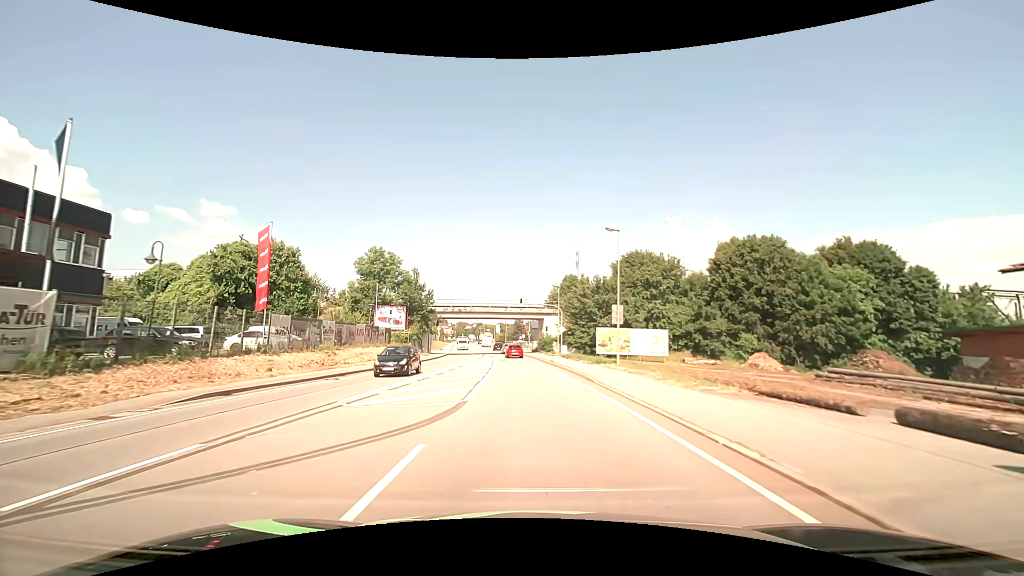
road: primary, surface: asphalt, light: Day
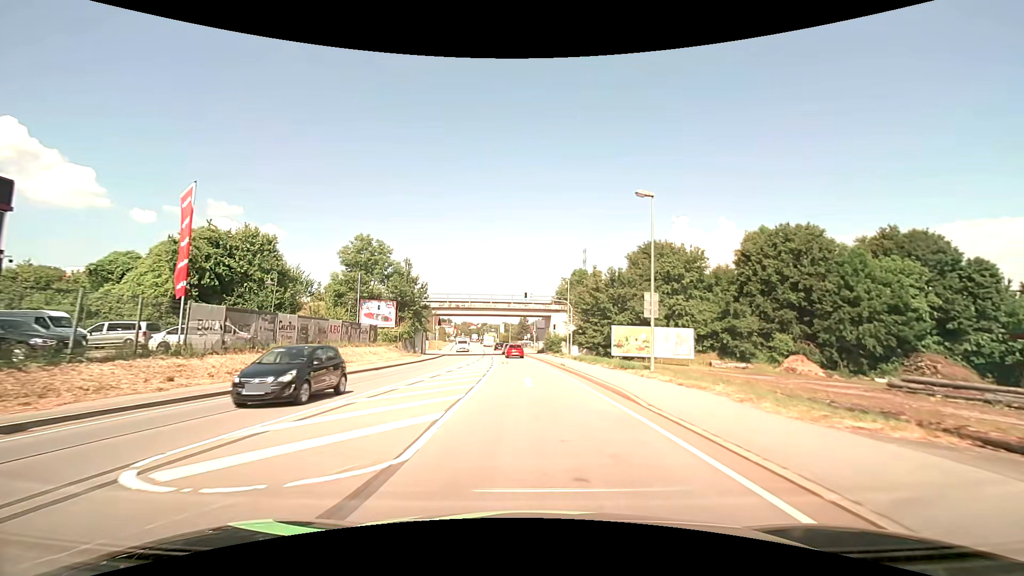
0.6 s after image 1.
(-0.1, +6.7) m; -1°
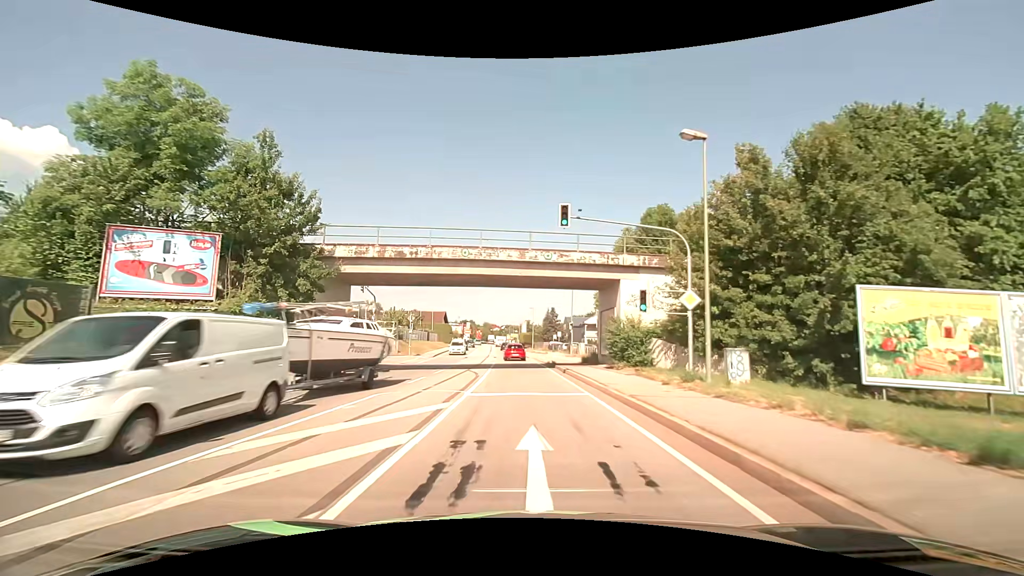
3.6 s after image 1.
(-0.8, +33.6) m; -3°
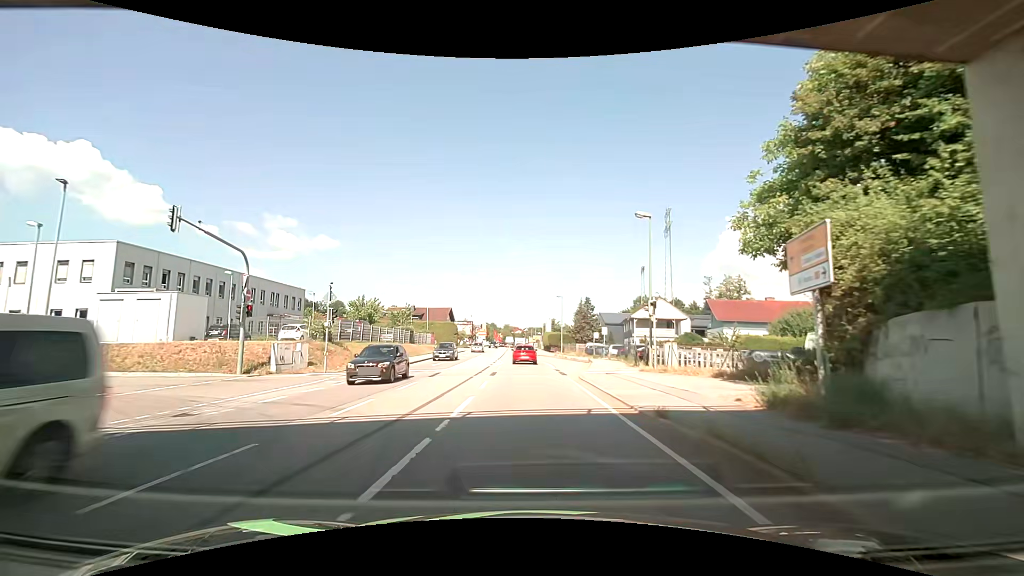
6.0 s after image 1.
(-0.6, +25.9) m; -2°
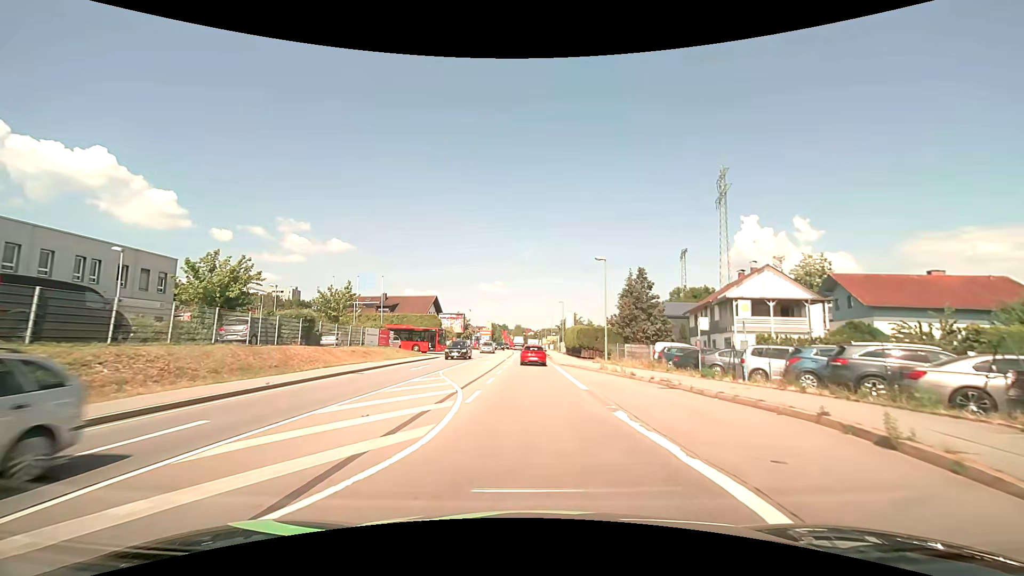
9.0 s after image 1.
(-0.7, +29.6) m; -2°
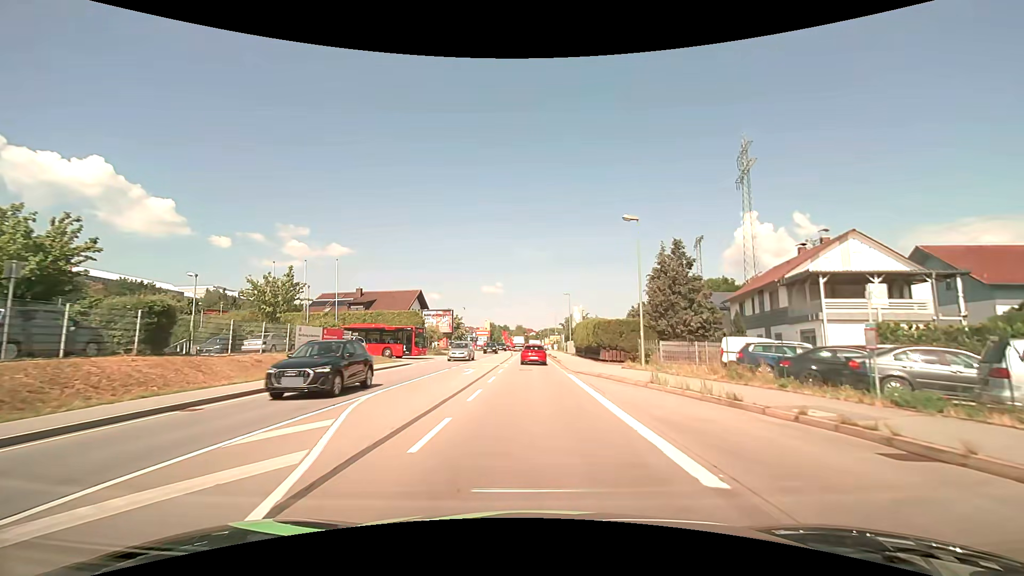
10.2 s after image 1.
(0.0, +11.6) m; 0°
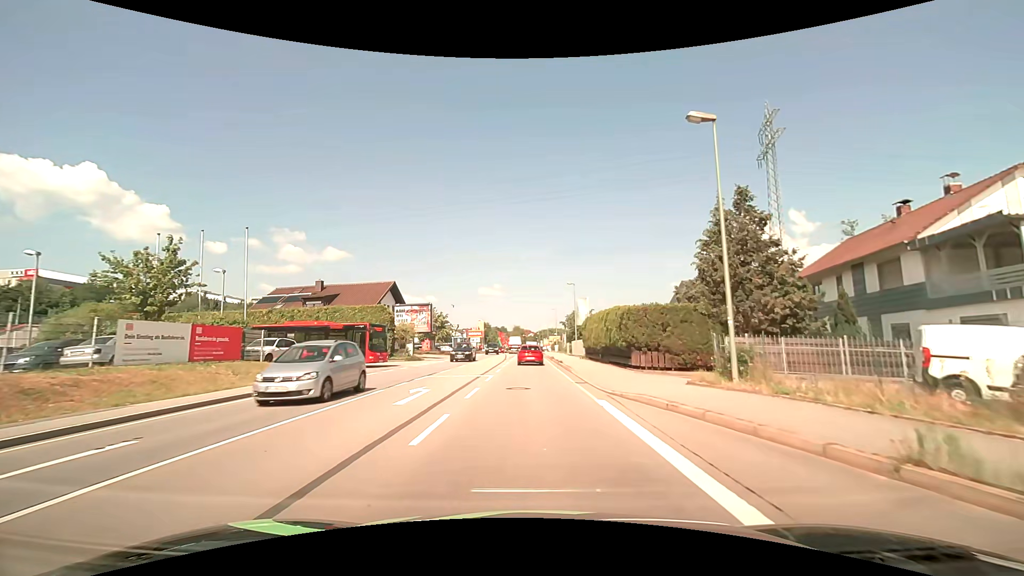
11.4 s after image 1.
(0.0, +11.5) m; 0°
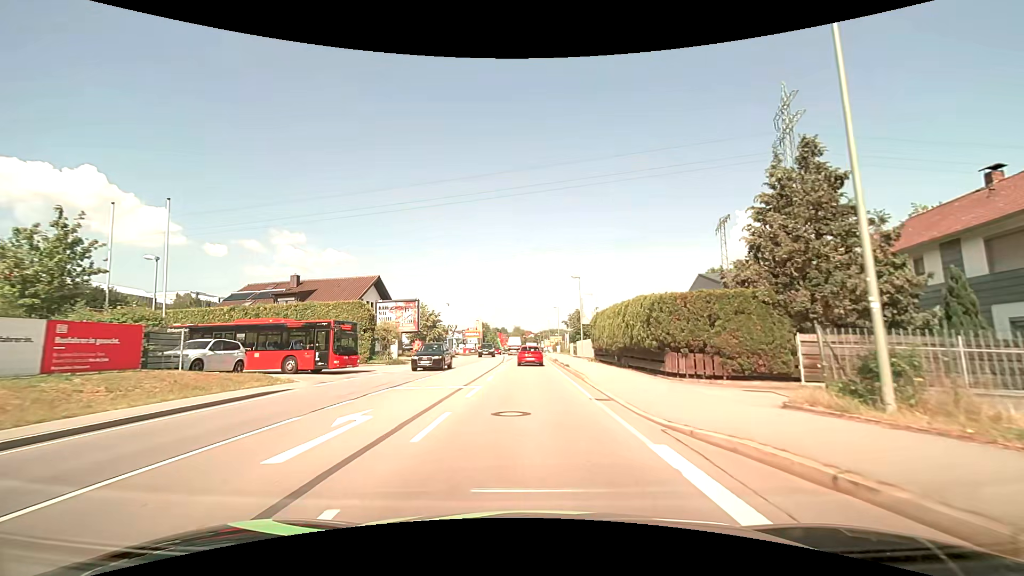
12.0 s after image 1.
(0.0, +5.7) m; 0°
(0, +10) (0, +20) (0, +30) (0, +40) (0, +50) (0, +60) (0, +70) (0, +80) (-1, +90) (-1, +100) m
